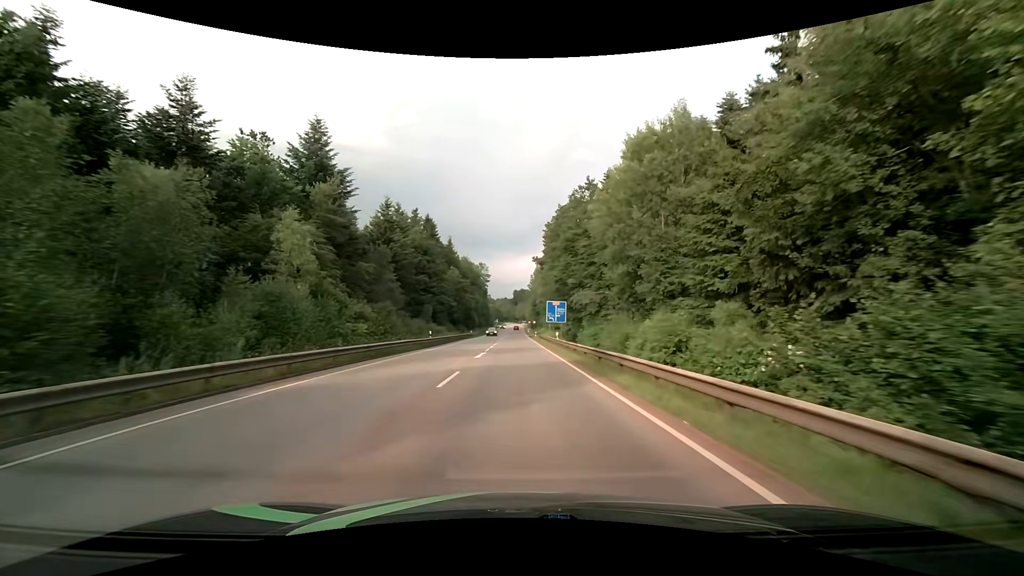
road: secondary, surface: asphalt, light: Day
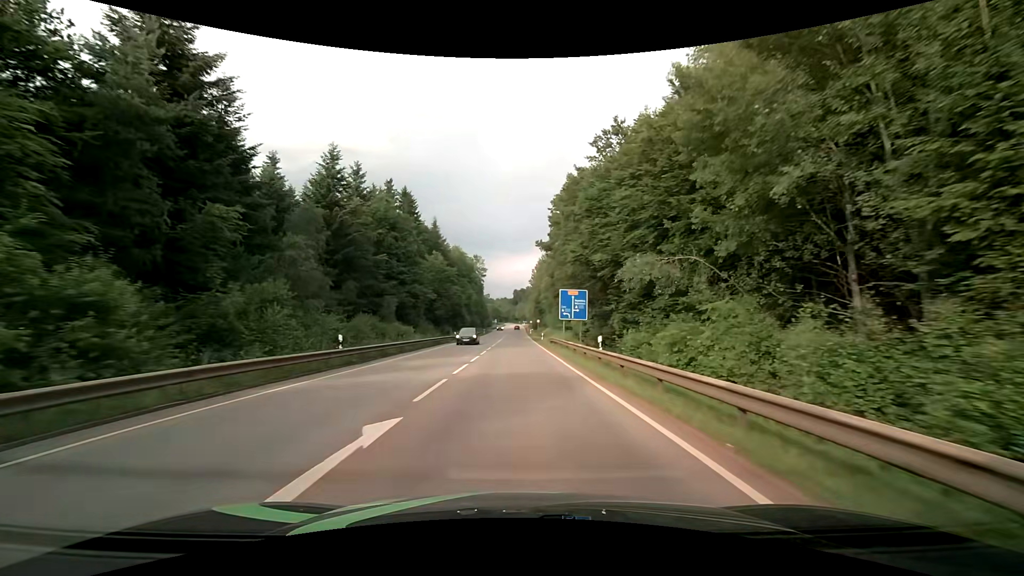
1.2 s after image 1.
(0.0, +20.8) m; 0°
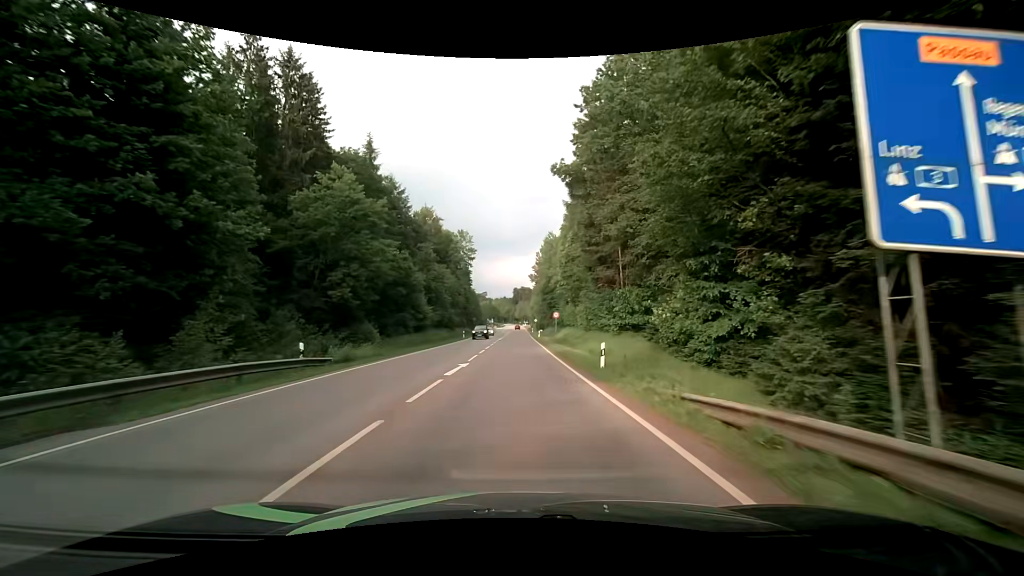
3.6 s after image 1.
(+0.1, +42.1) m; 0°
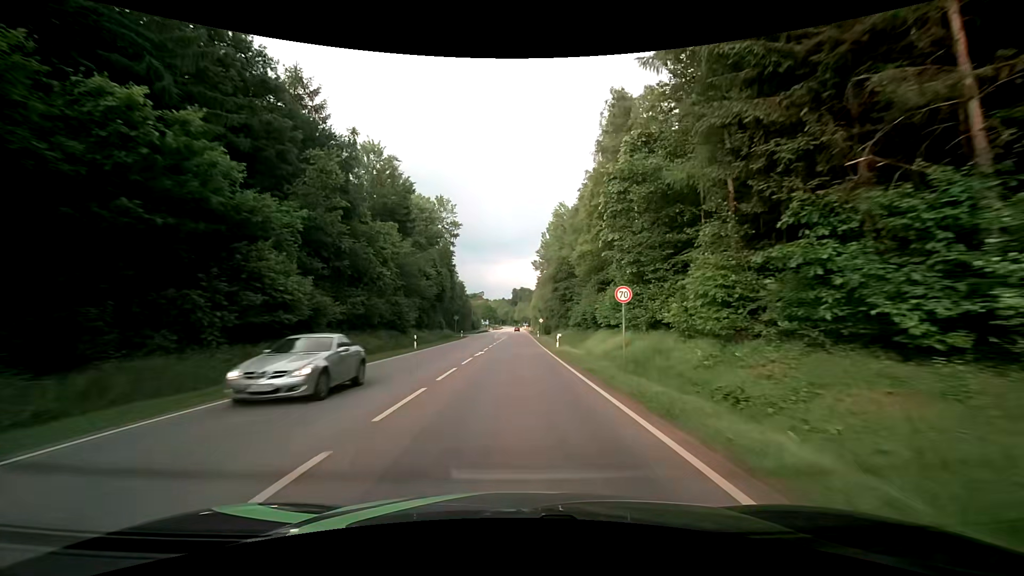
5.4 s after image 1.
(0.0, +31.8) m; 0°
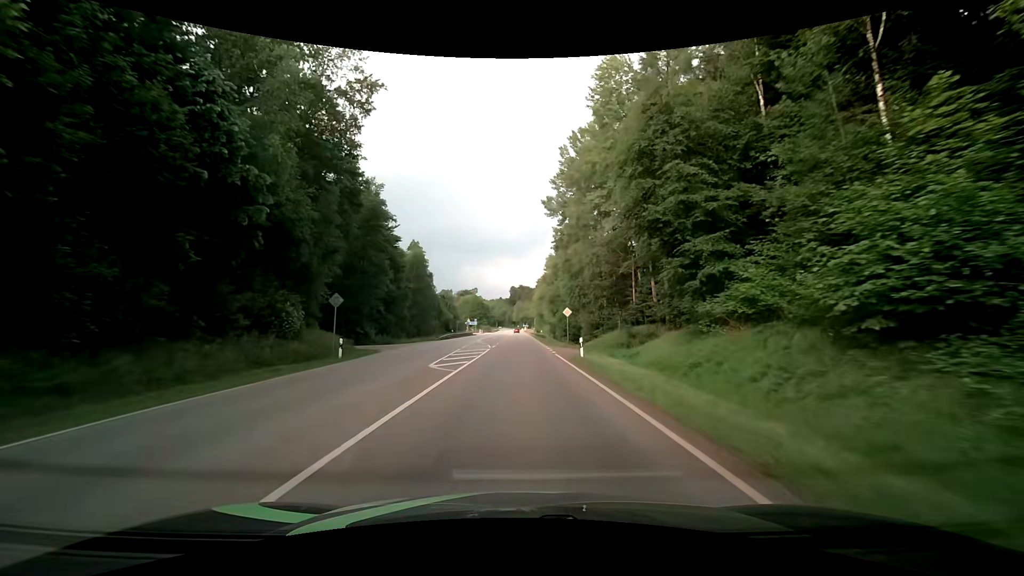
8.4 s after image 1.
(+0.2, +51.5) m; 0°
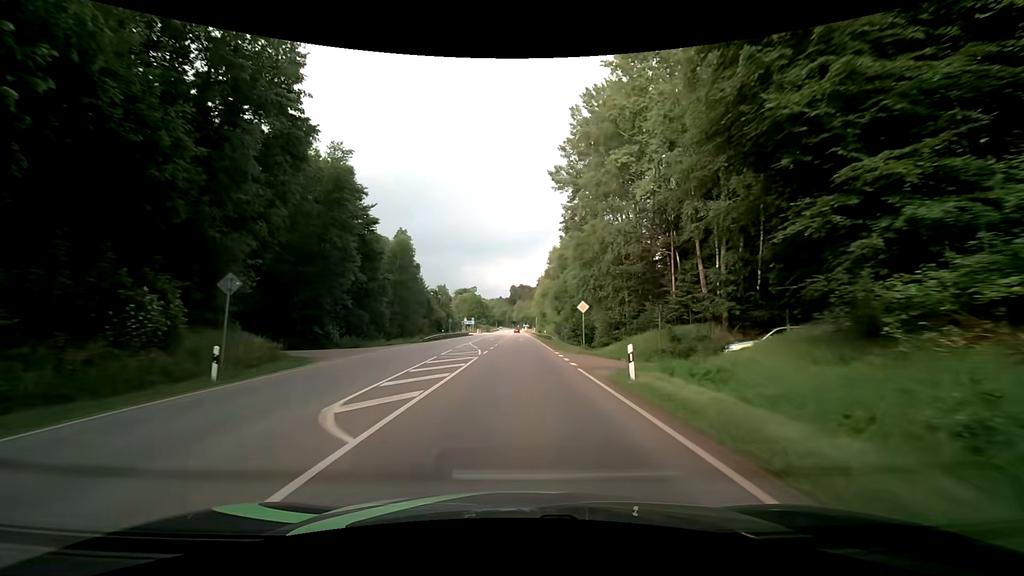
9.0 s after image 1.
(0.0, +10.1) m; 0°
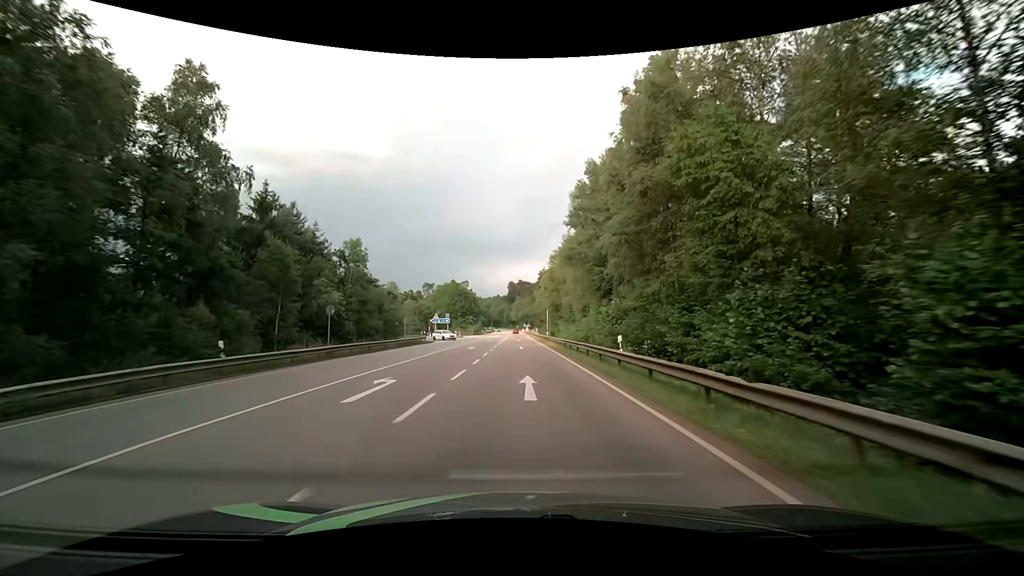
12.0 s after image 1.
(0.0, +49.1) m; +1°
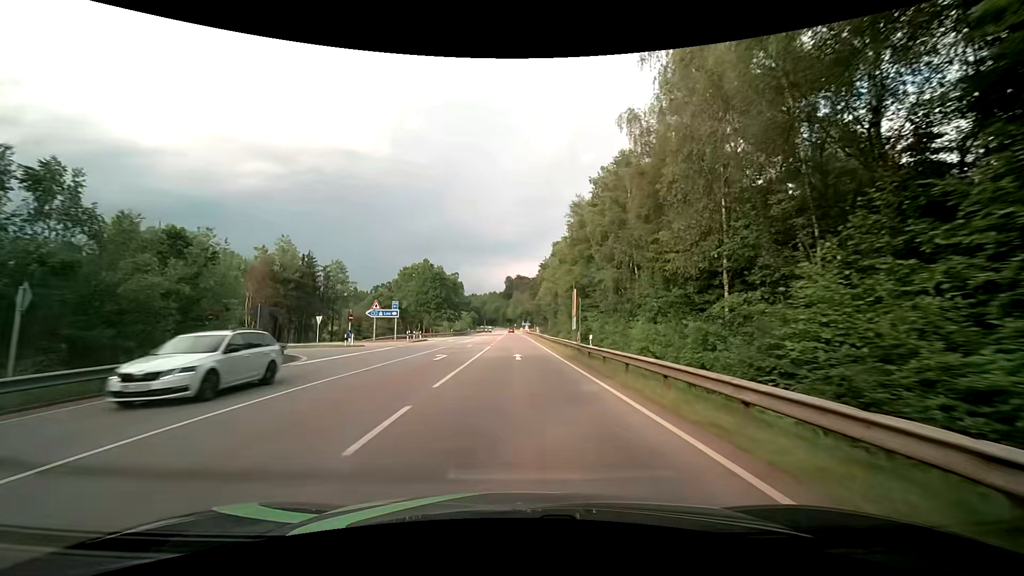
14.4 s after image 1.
(-0.3, +37.8) m; 0°
(0, +10) (0, +20) (0, +30) (0, +40) (0, +50) (0, +60) (0, +70) (0, +80) (0, +90) (0, +100) m
